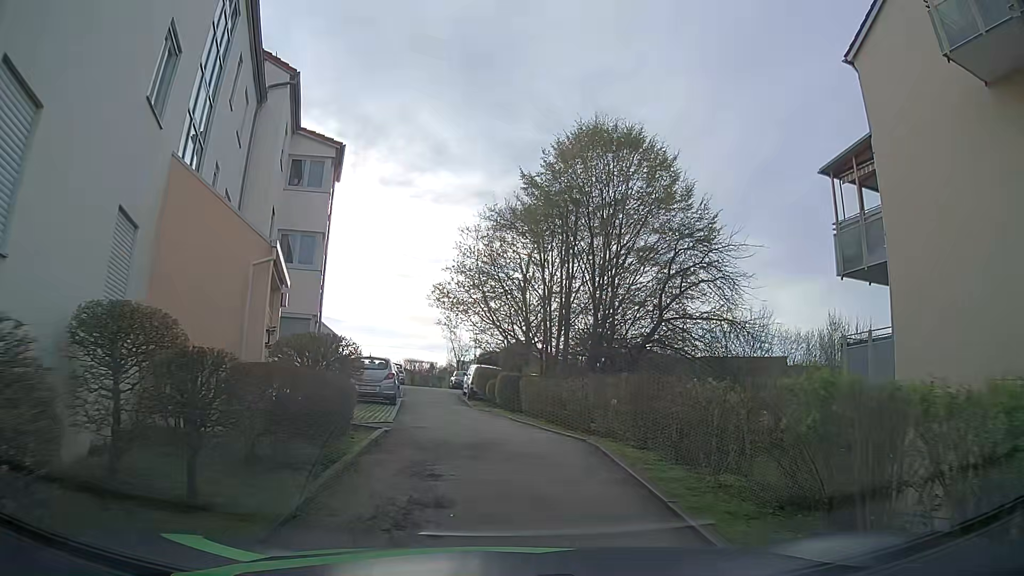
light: Day
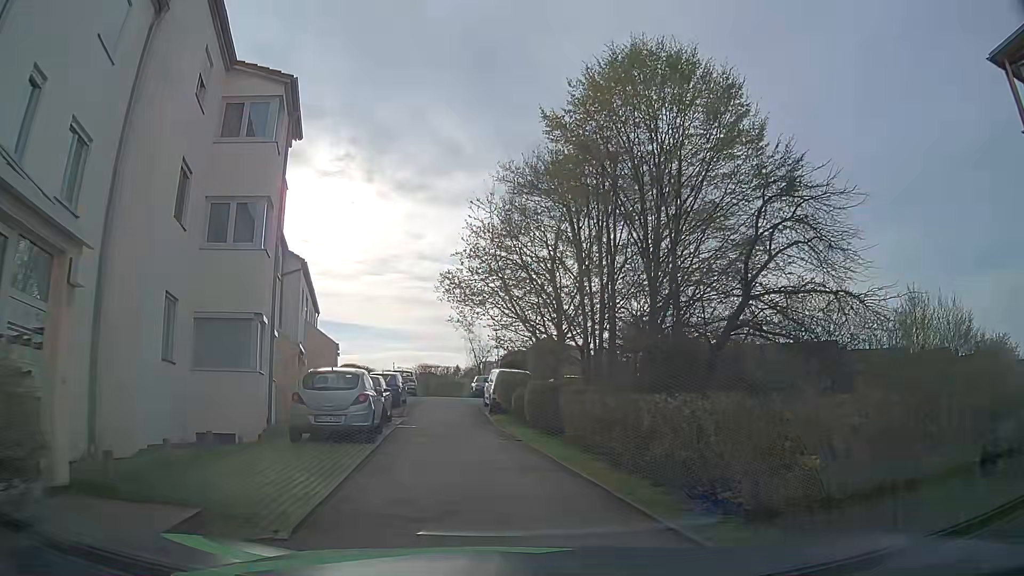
(-0.1, +7.2) m; -2°
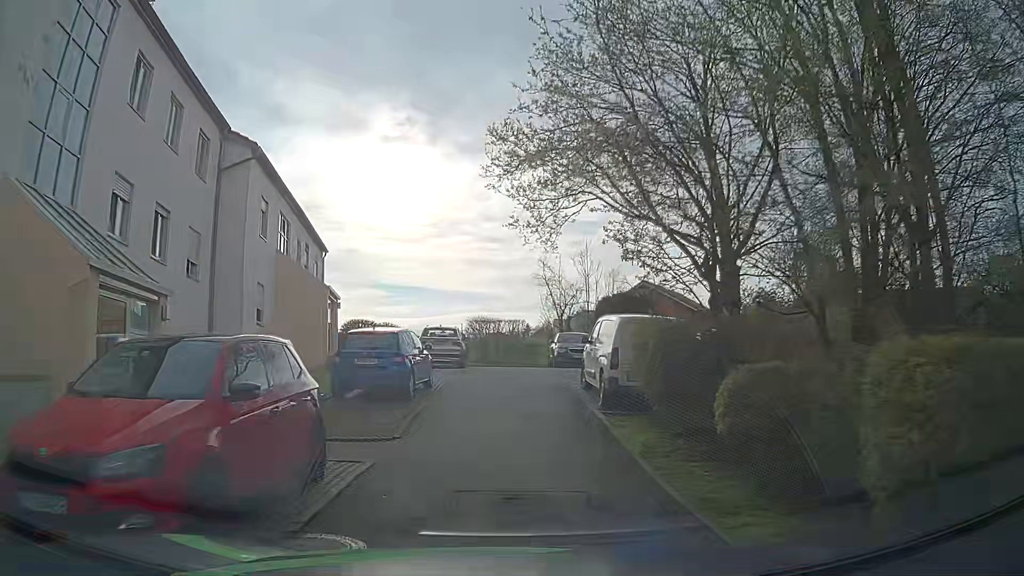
(-1.4, +15.4) m; -9°
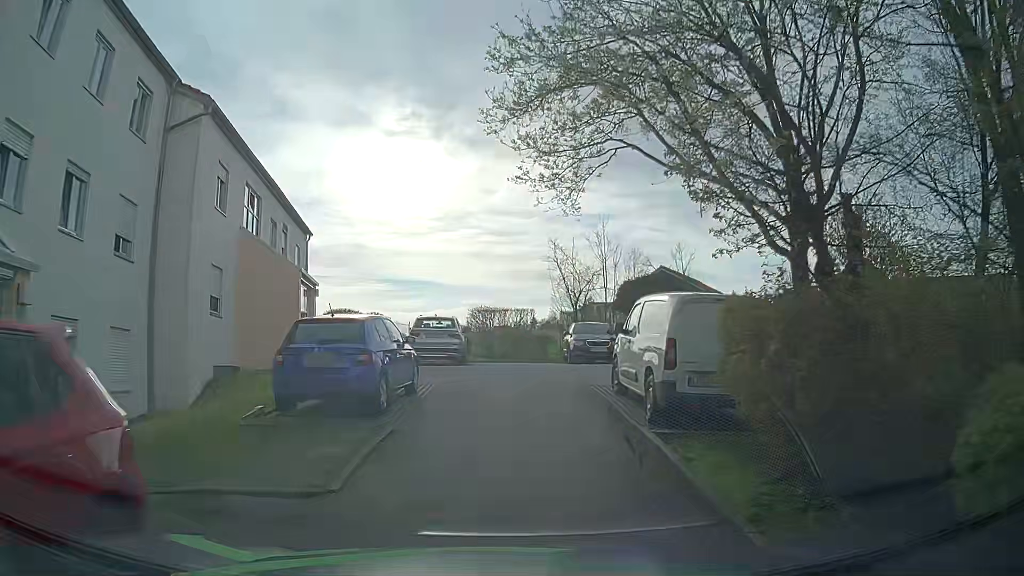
(0.0, +3.8) m; -1°
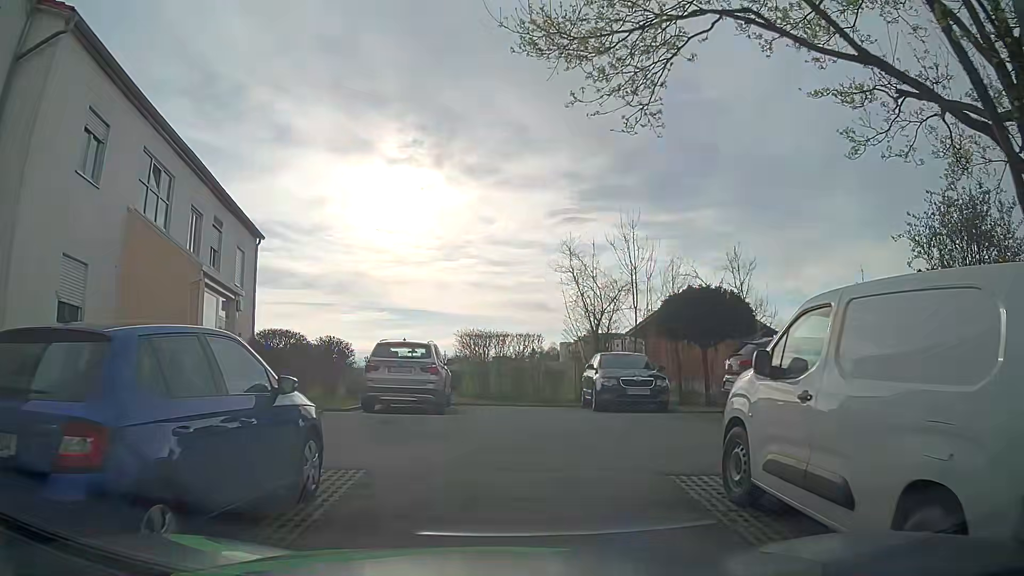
(+0.1, +6.5) m; 0°
